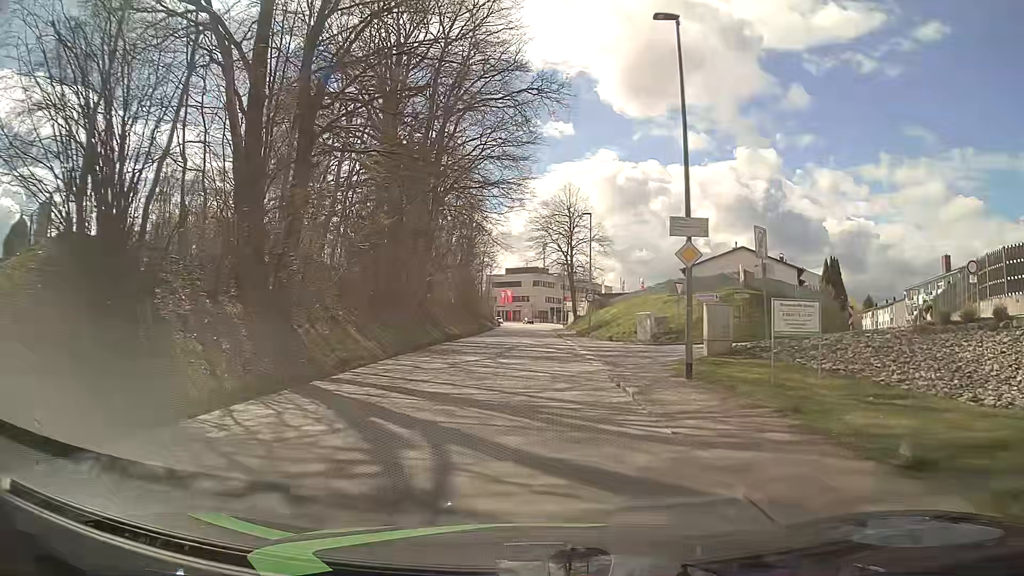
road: tertiary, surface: asphalt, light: Day
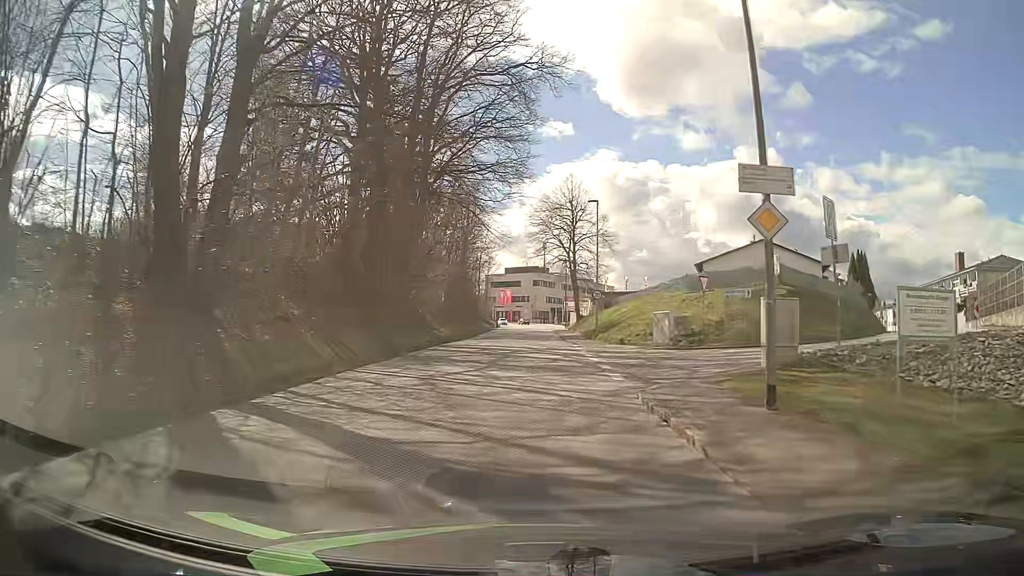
(0.0, +4.8) m; 0°
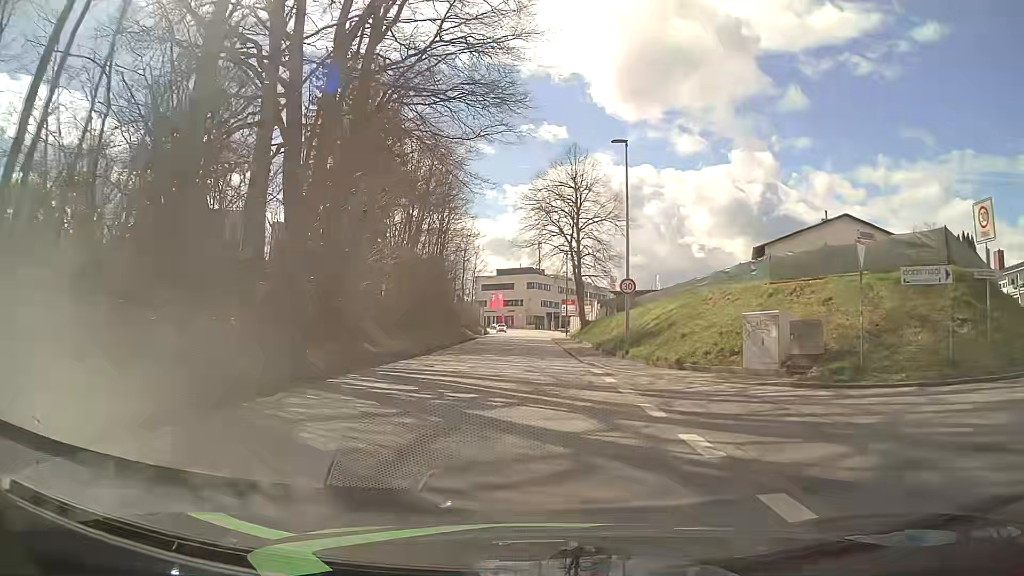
(+0.1, +14.3) m; +1°
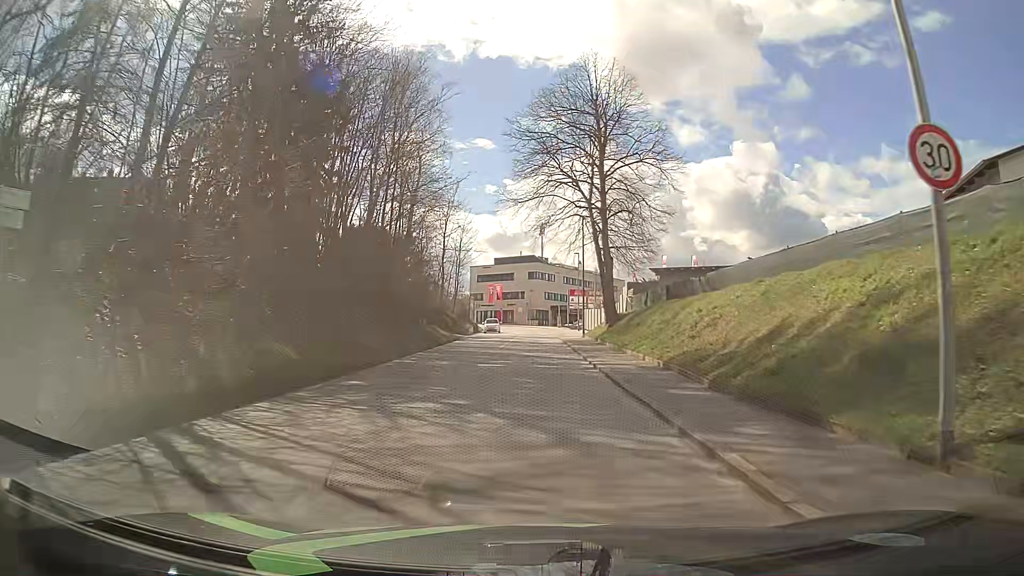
(-0.1, +19.1) m; +1°
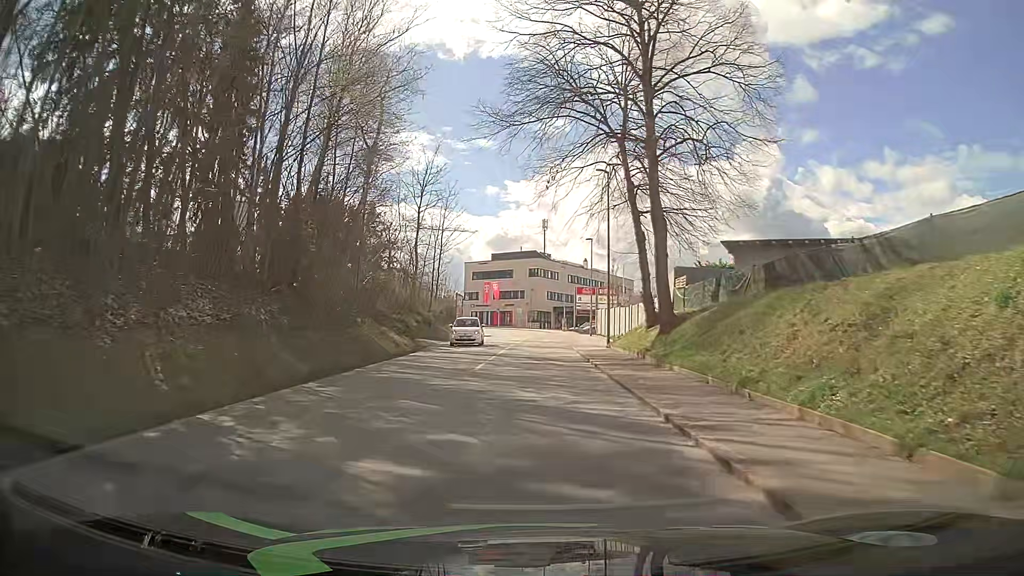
(-0.4, +14.5) m; -1°
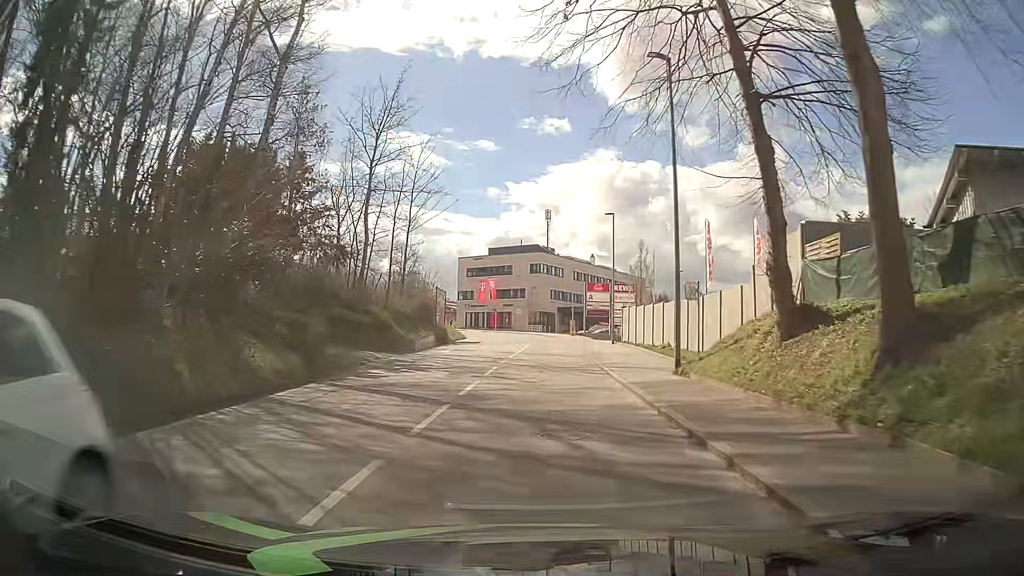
(-0.1, +14.5) m; 0°
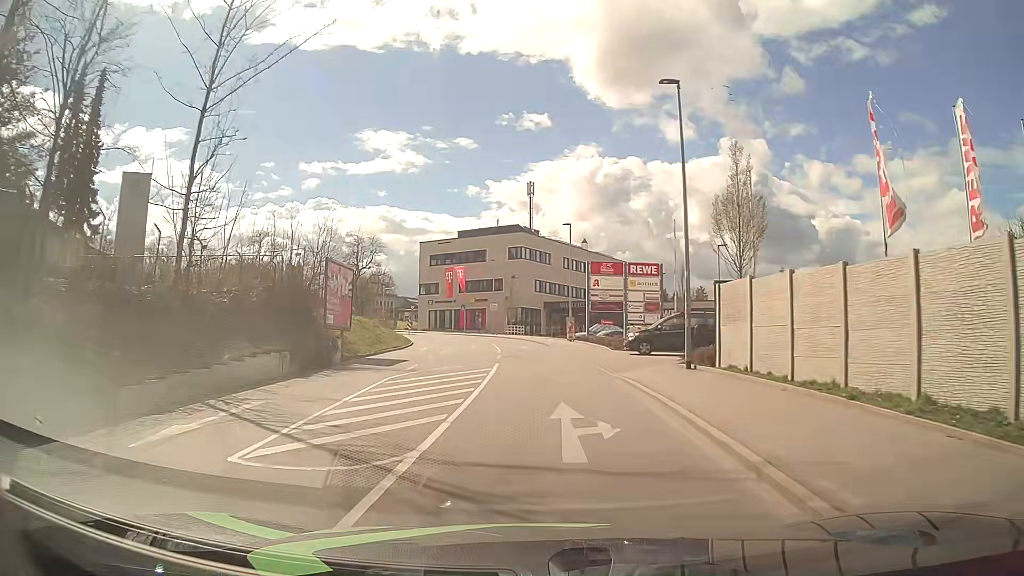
(+0.2, +23.9) m; +1°
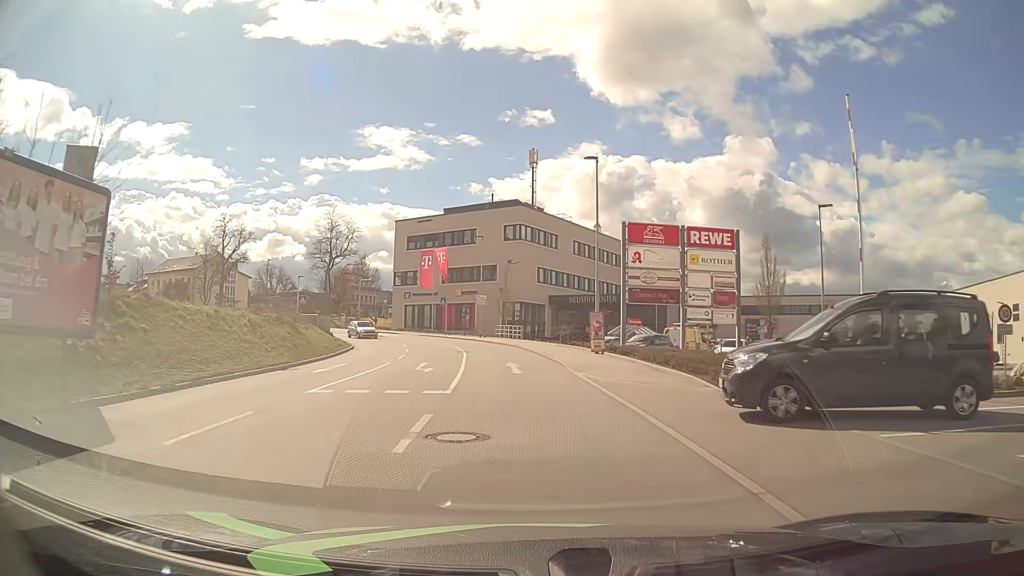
(+0.2, +19.2) m; 0°
